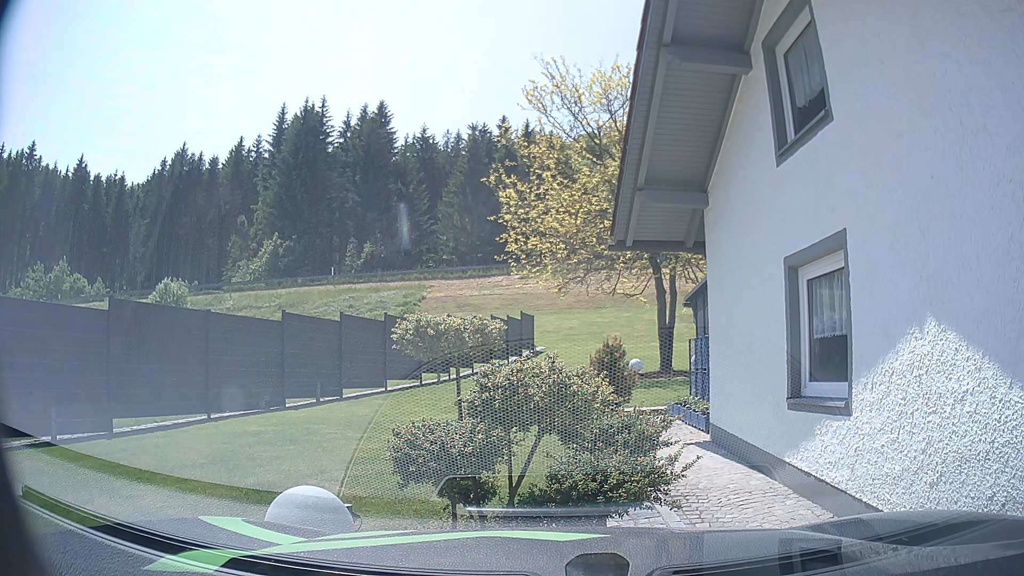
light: Day
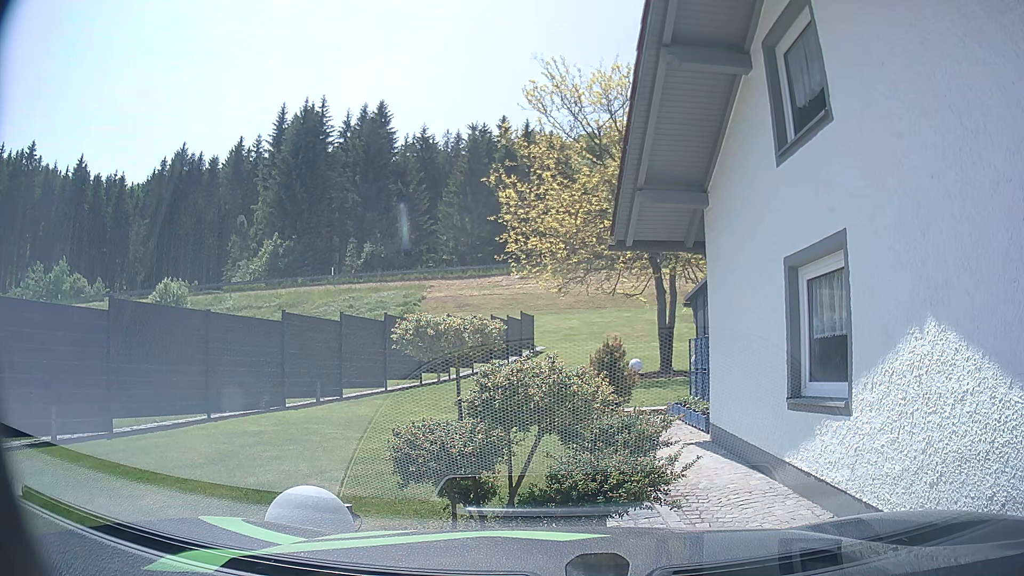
(0.0, 0.0) m; 0°
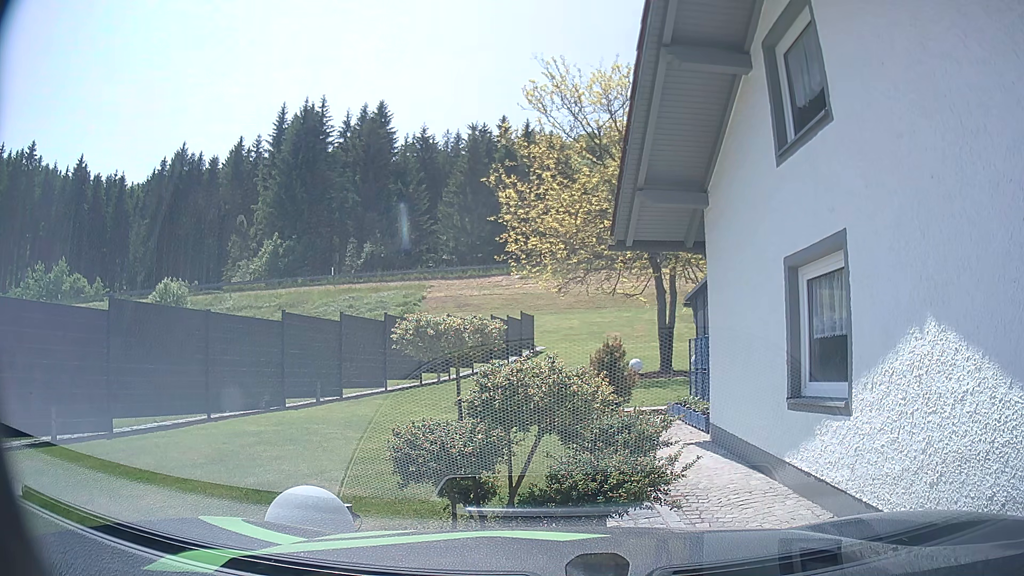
(0.0, 0.0) m; 0°
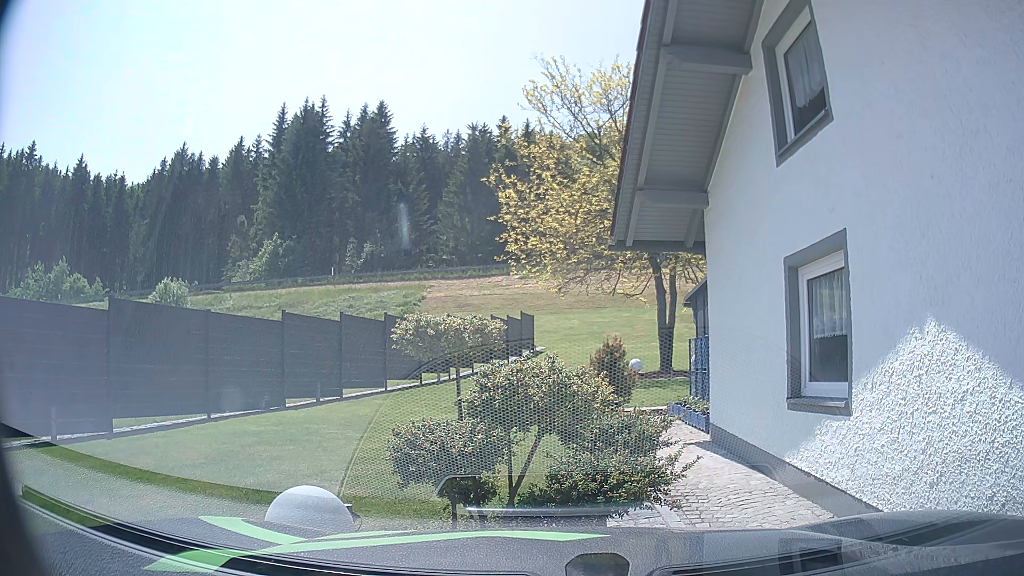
(0.0, 0.0) m; 0°
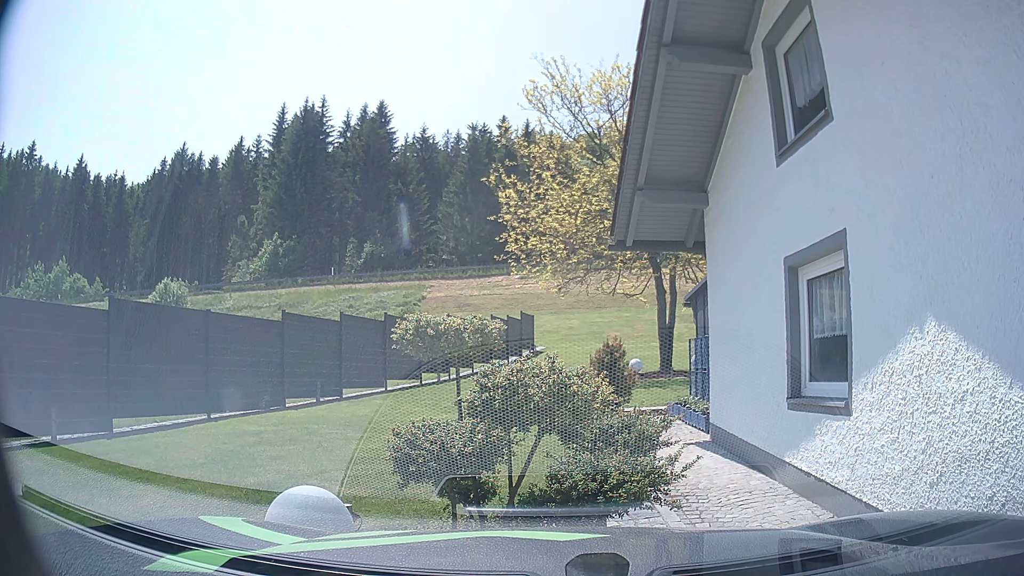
(0.0, 0.0) m; 0°
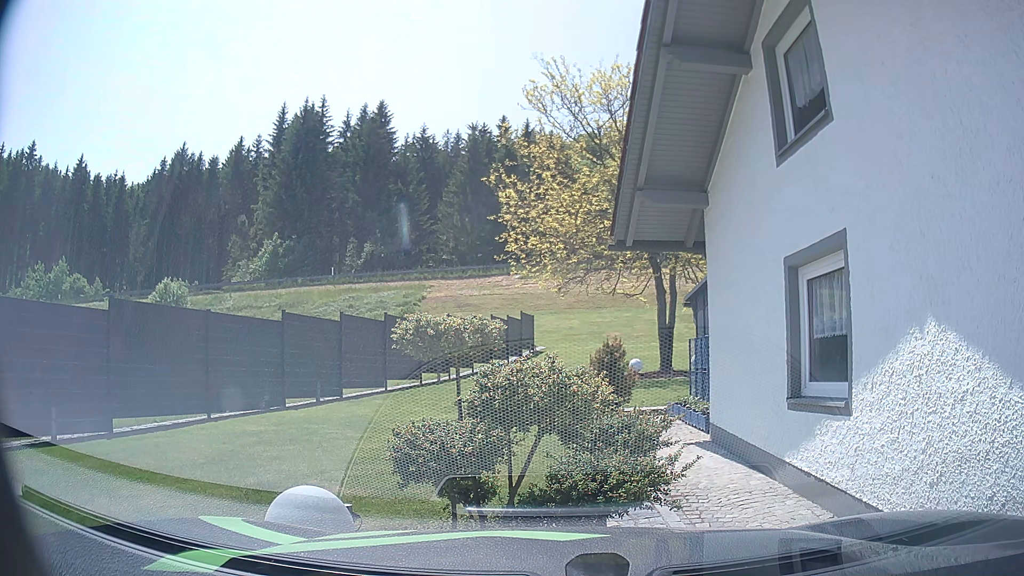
(0.0, 0.0) m; 0°
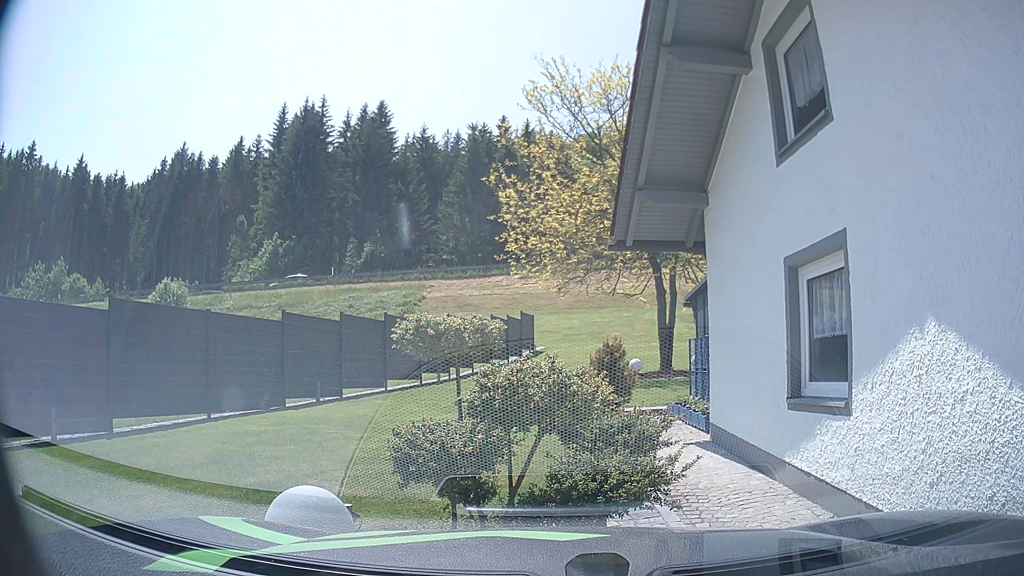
(0.0, 0.0) m; 0°
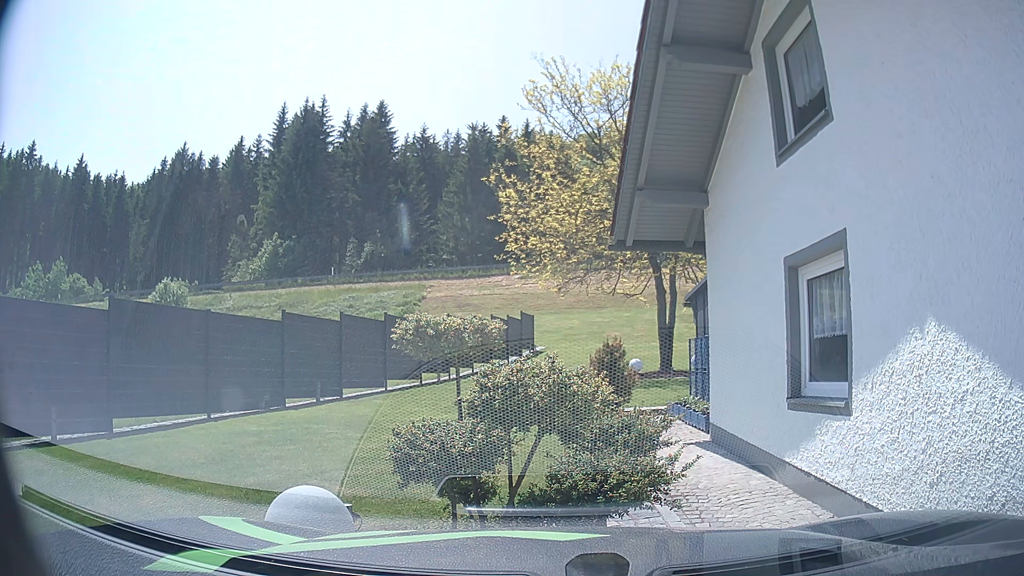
(0.0, 0.0) m; 0°
